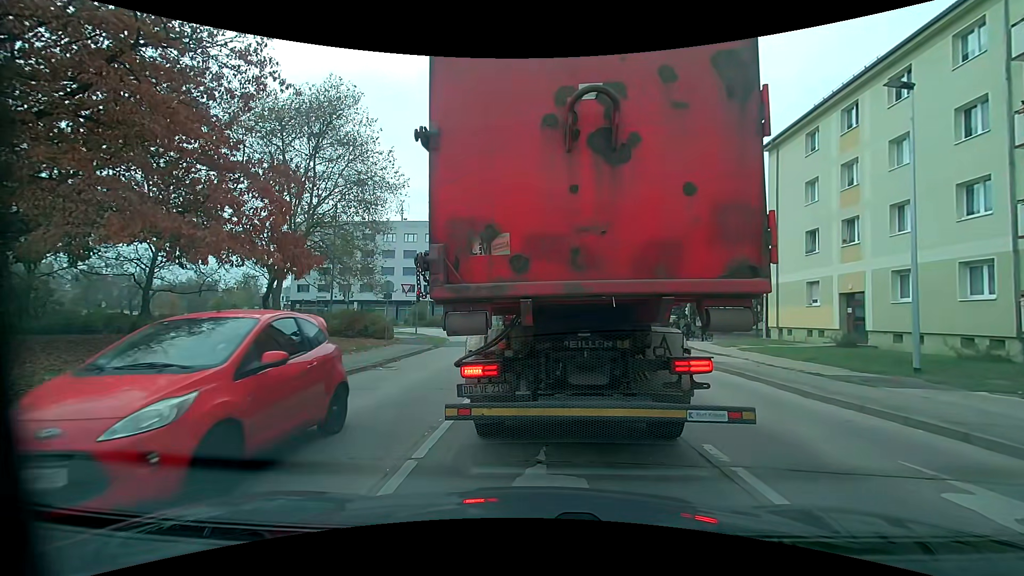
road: tertiary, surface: asphalt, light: Day
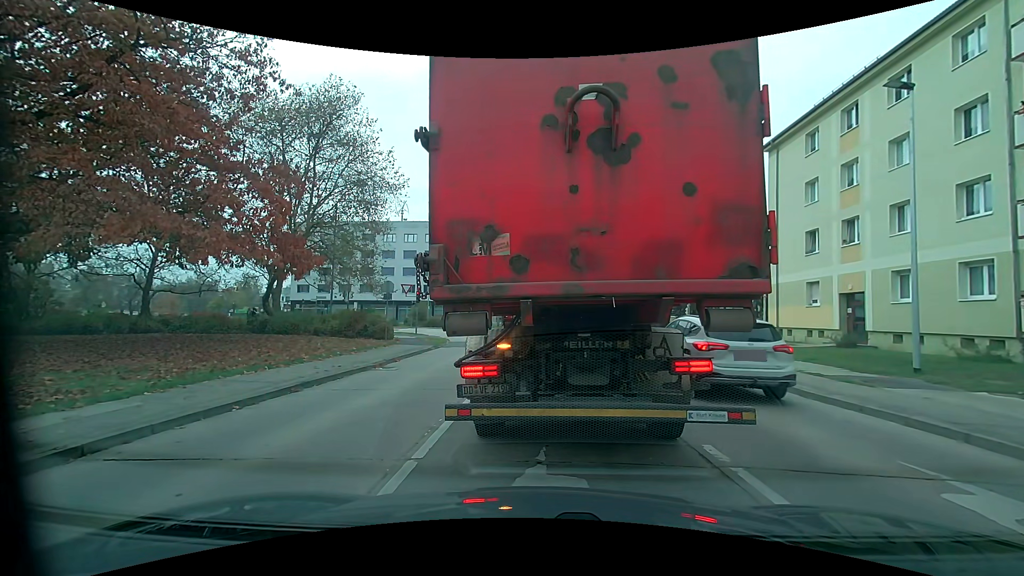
(0.0, 0.0) m; 0°
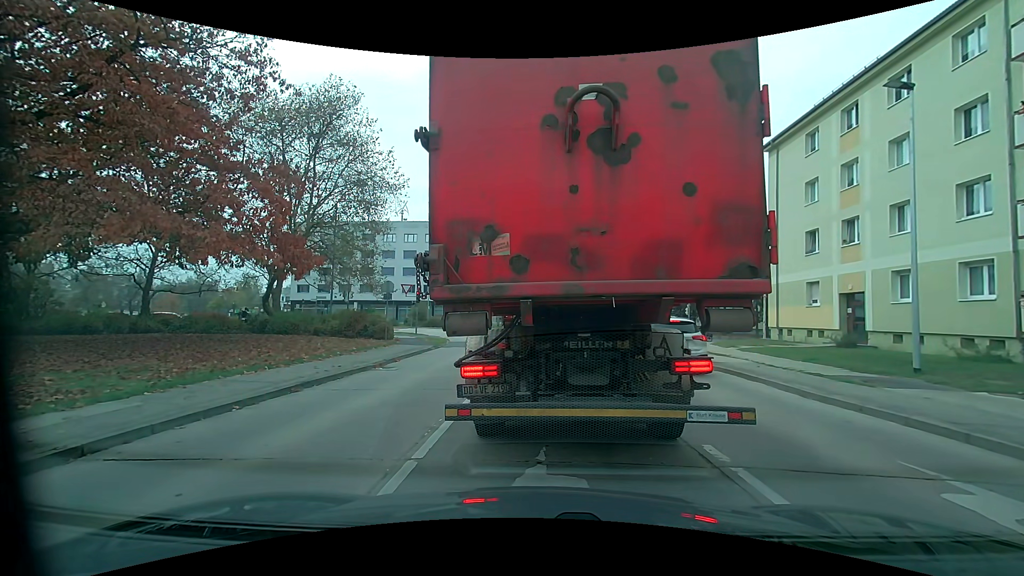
(0.0, 0.0) m; 0°
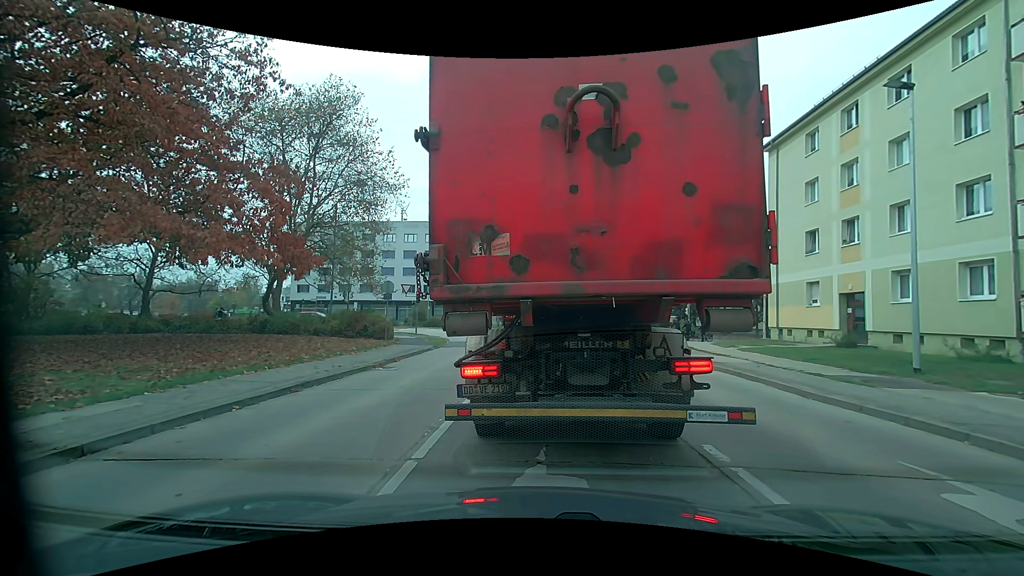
(0.0, 0.0) m; 0°
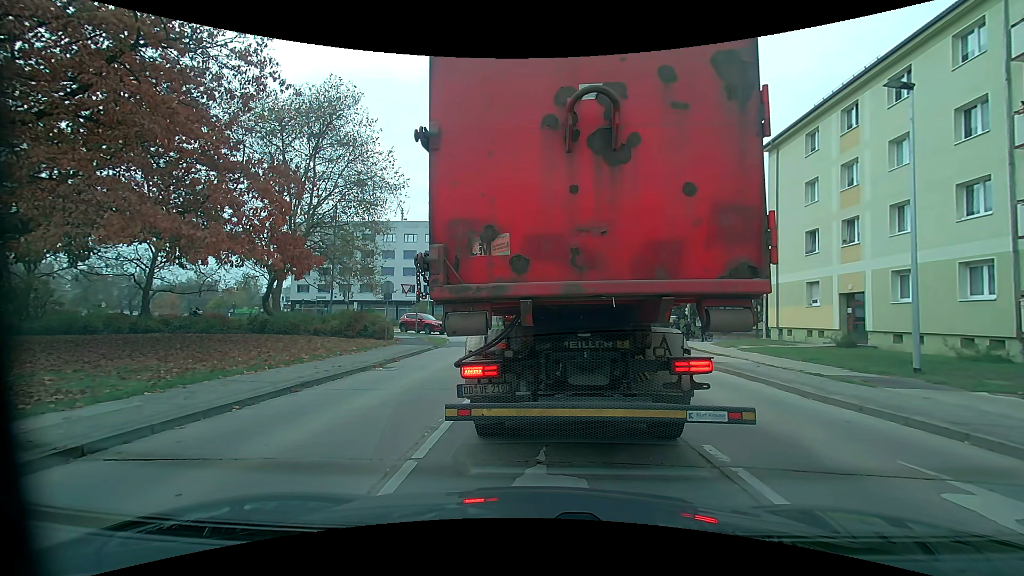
(0.0, 0.0) m; 0°
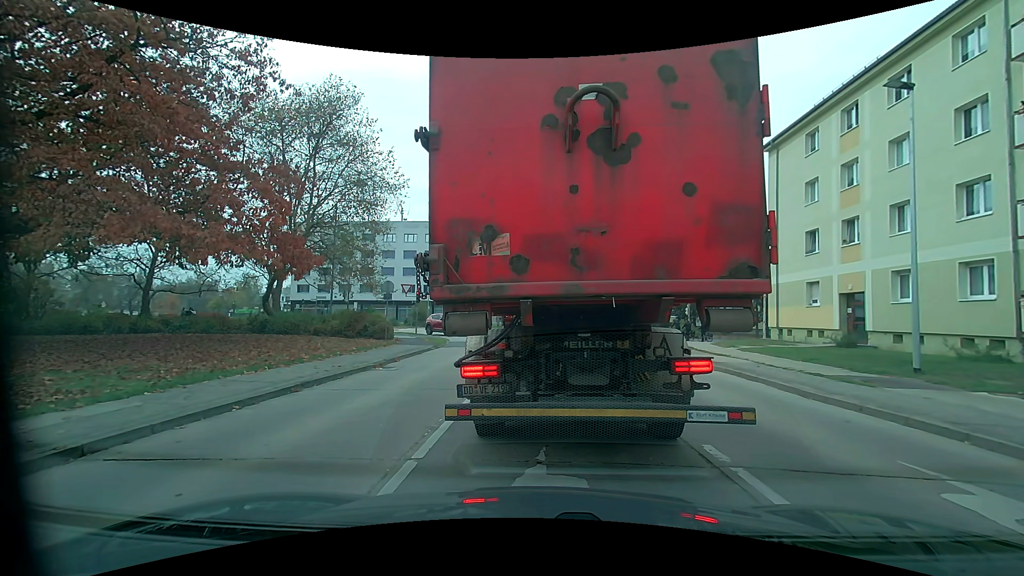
(0.0, 0.0) m; 0°
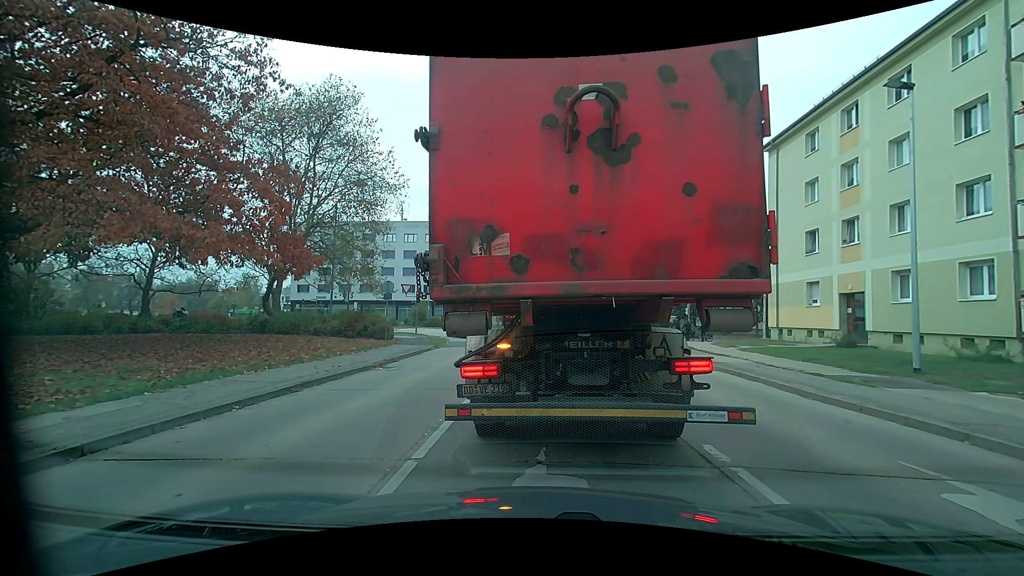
(0.0, 0.0) m; 0°
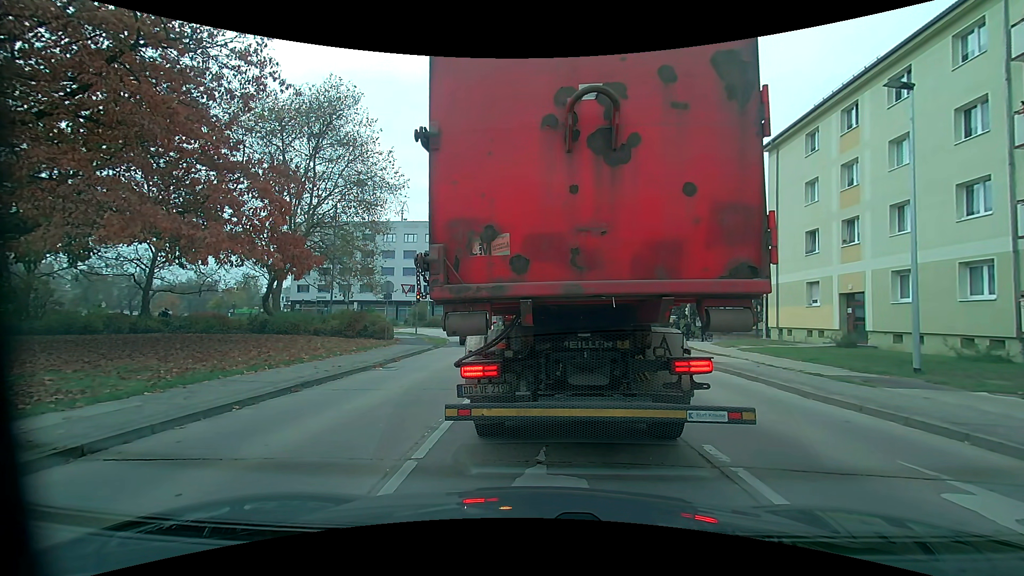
(0.0, 0.0) m; 0°
(0, +10) (0, +20) (+1, +30) (+1, +40) (-2, +49) (-9, +57) (-18, +60) (-28, +62) (-38, +62) (-48, +61) m
